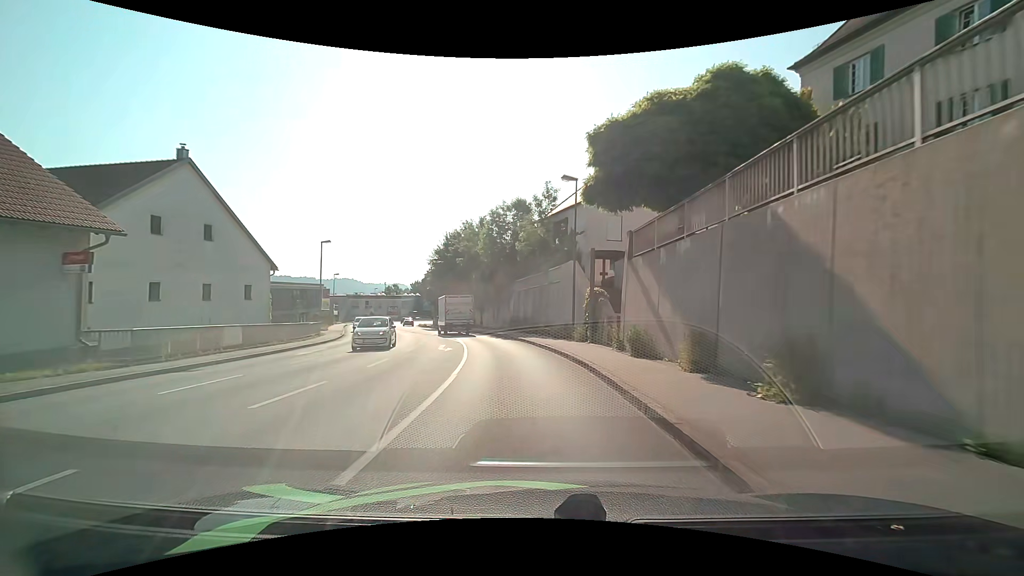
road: tertiary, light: Day
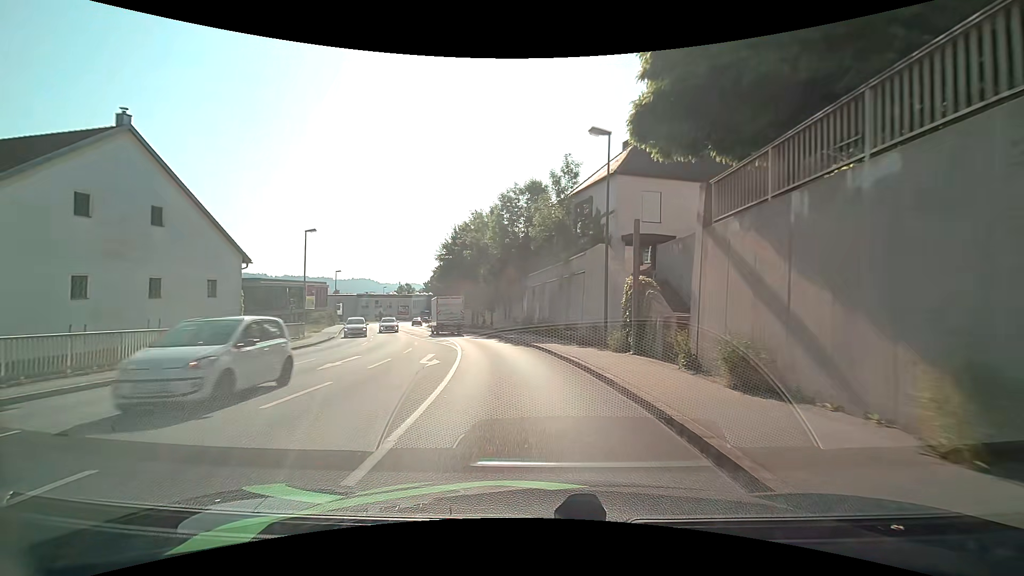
(-0.1, +6.1) m; -2°
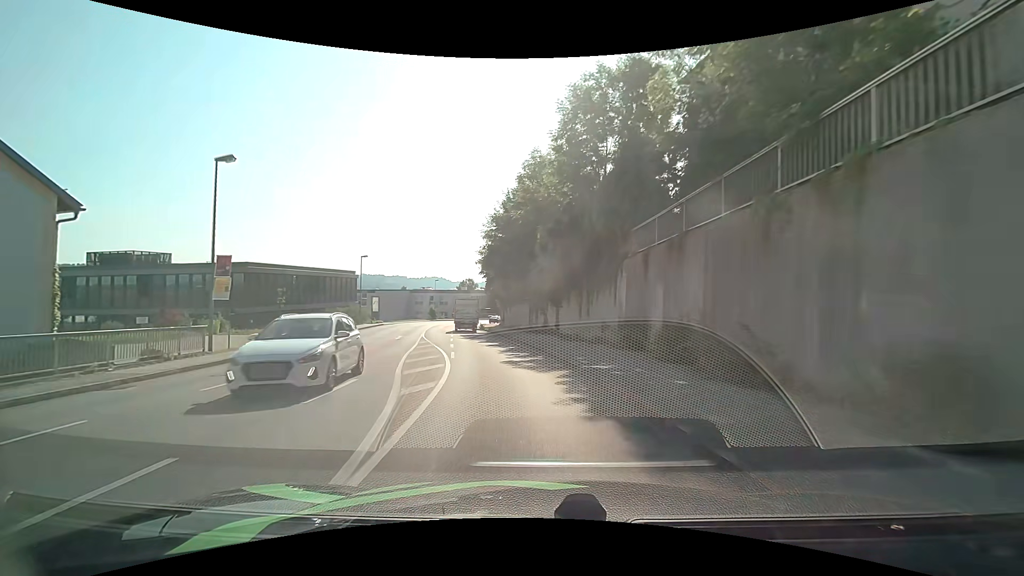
(-1.3, +18.3) m; -8°
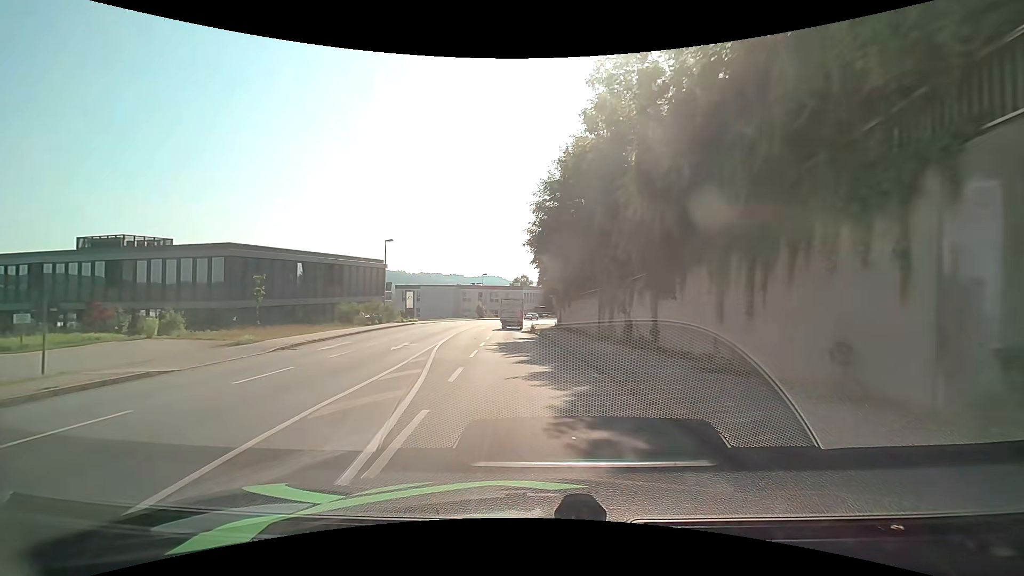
(-0.7, +12.2) m; -6°
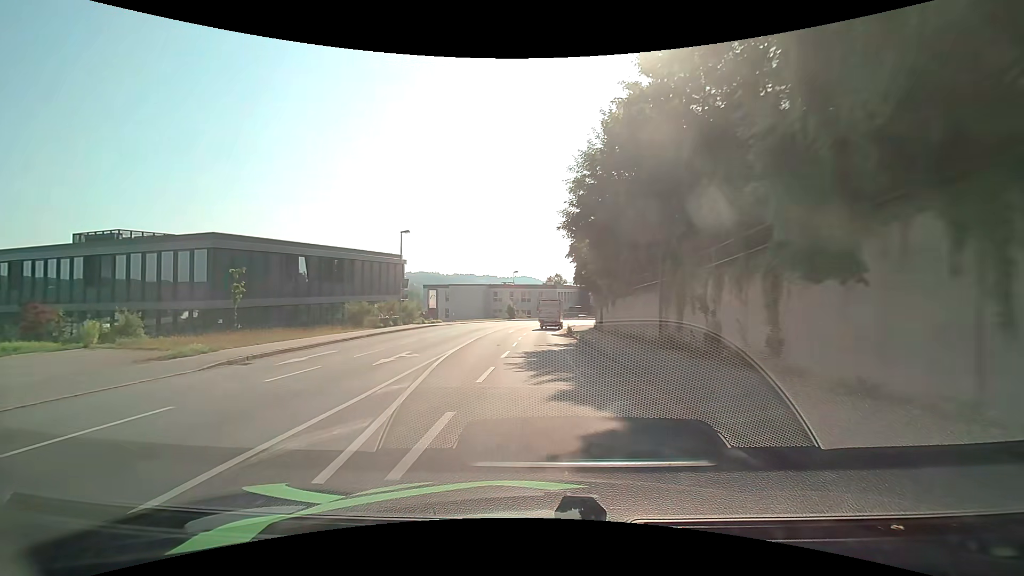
(-0.2, +6.2) m; -4°
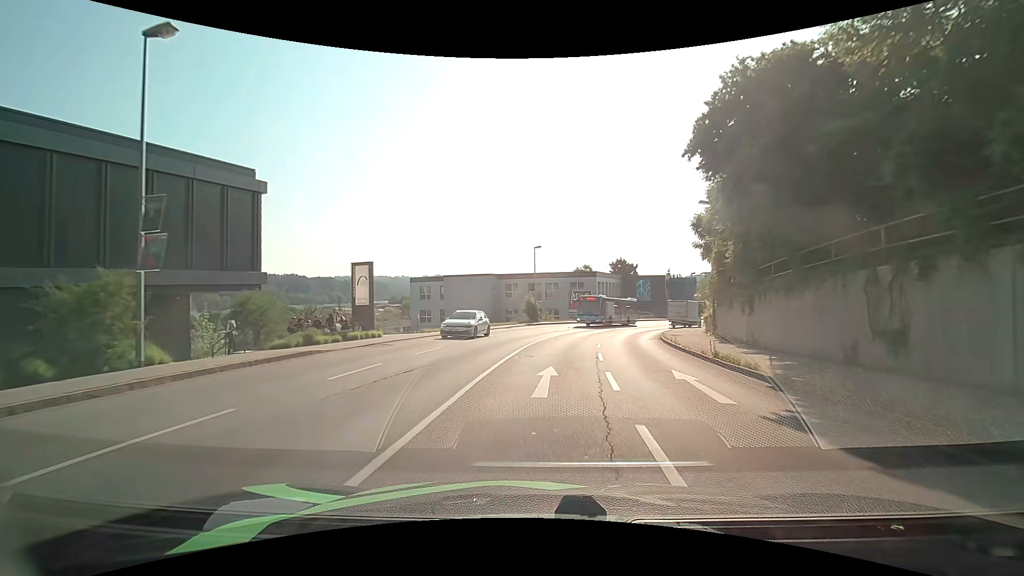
(-2.3, +30.9) m; -2°
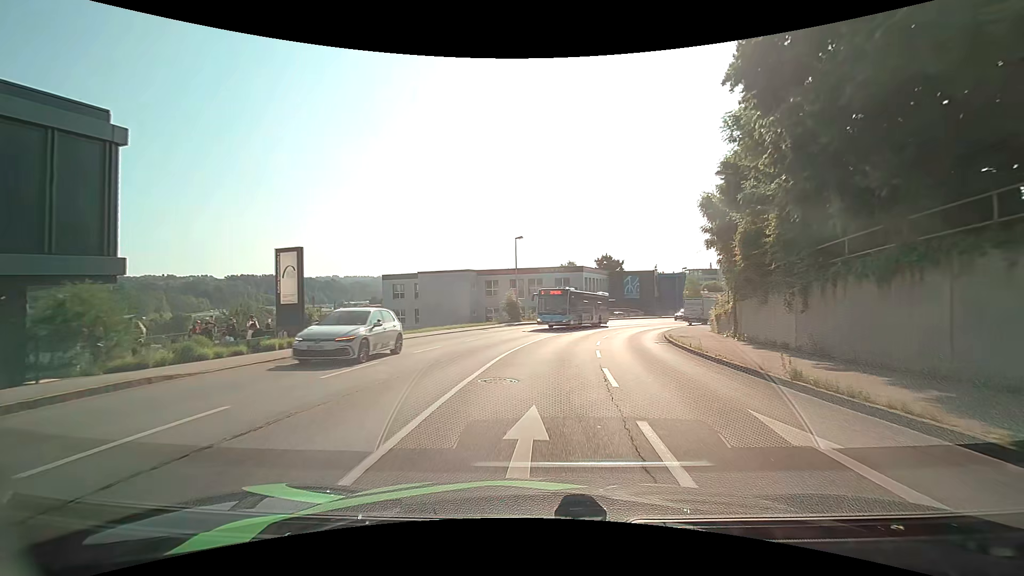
(+0.1, +5.7) m; +1°
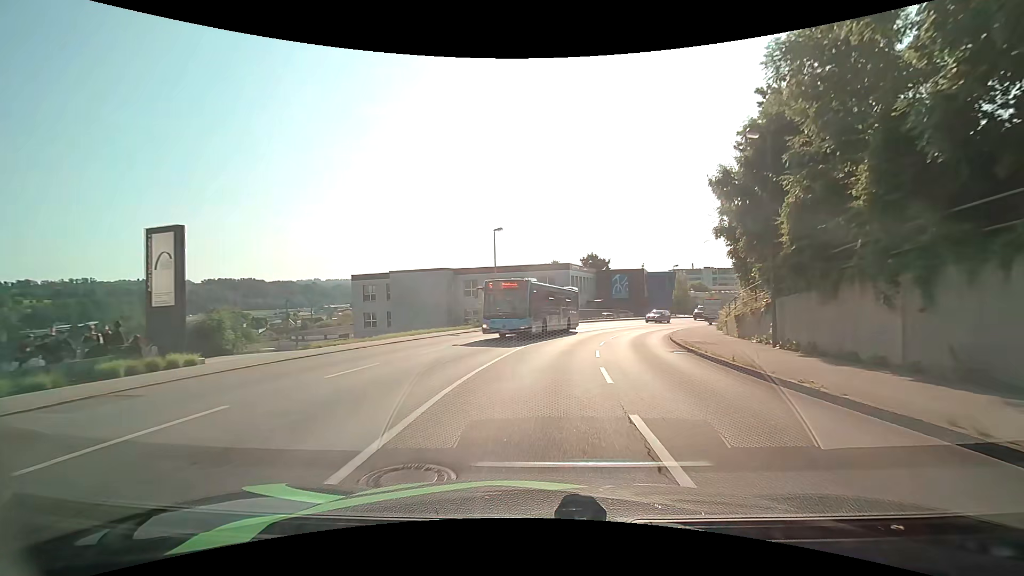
(+0.2, +5.6) m; +2°
(0, +10) (+1, +20) (+3, +30) (+6, +39) (+10, +49) (+15, +57) (+21, +65) (+27, +73) (+35, +79) (+43, +85) m
